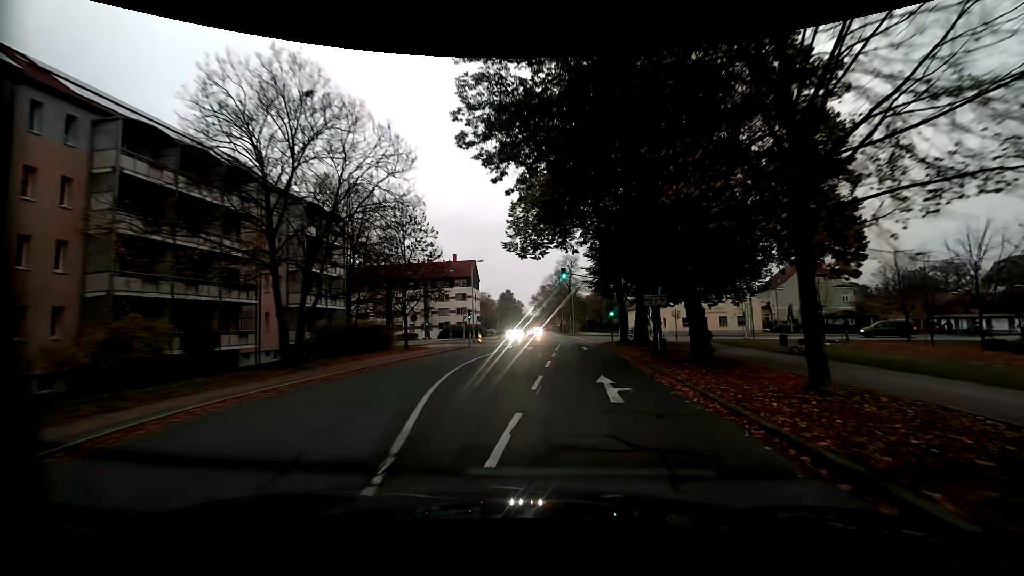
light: Day
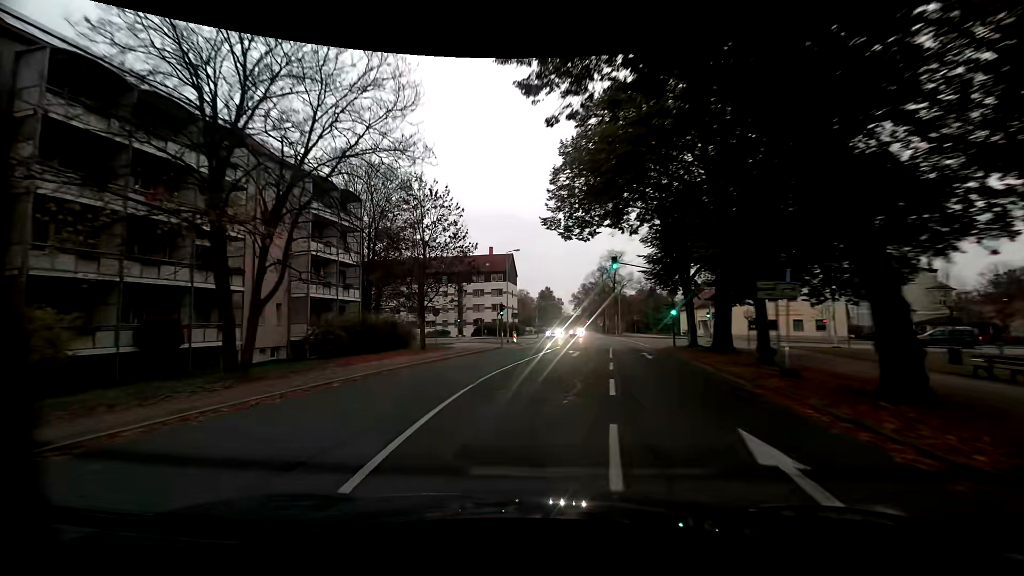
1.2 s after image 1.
(-0.3, +7.2) m; -5°
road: residential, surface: asphalt
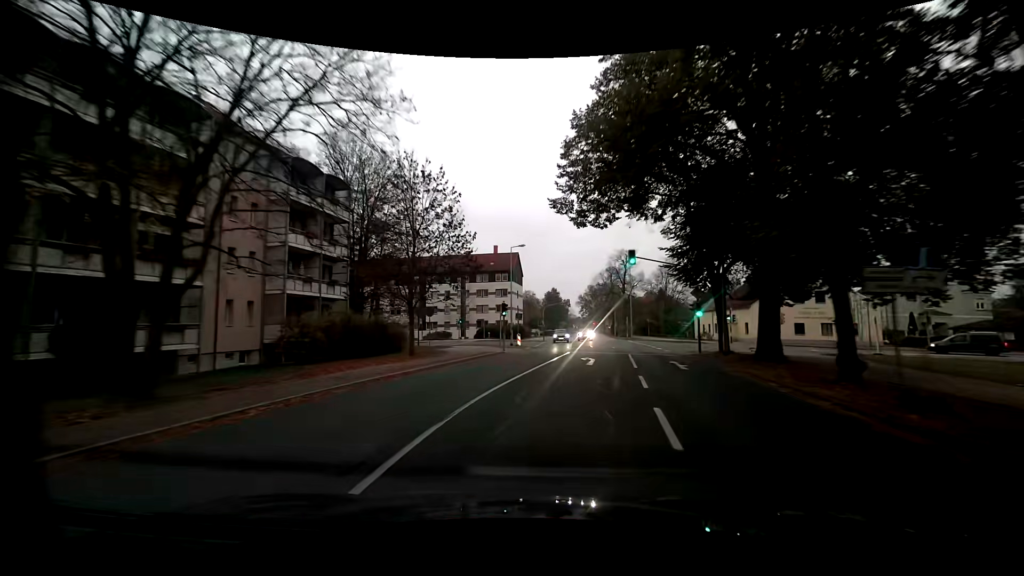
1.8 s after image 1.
(0.0, +4.3) m; 0°
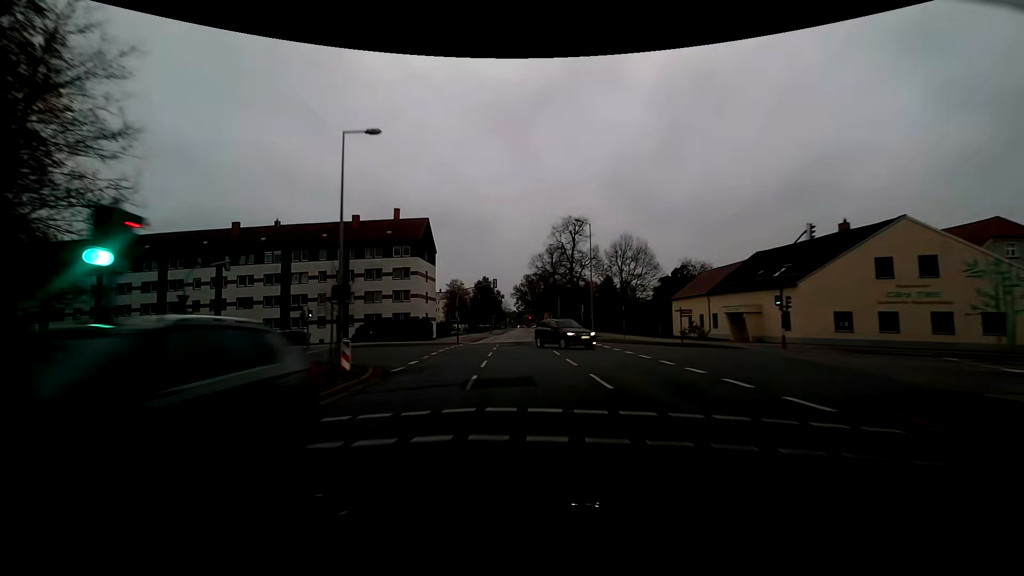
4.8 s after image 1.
(+2.5, +27.6) m; +9°
